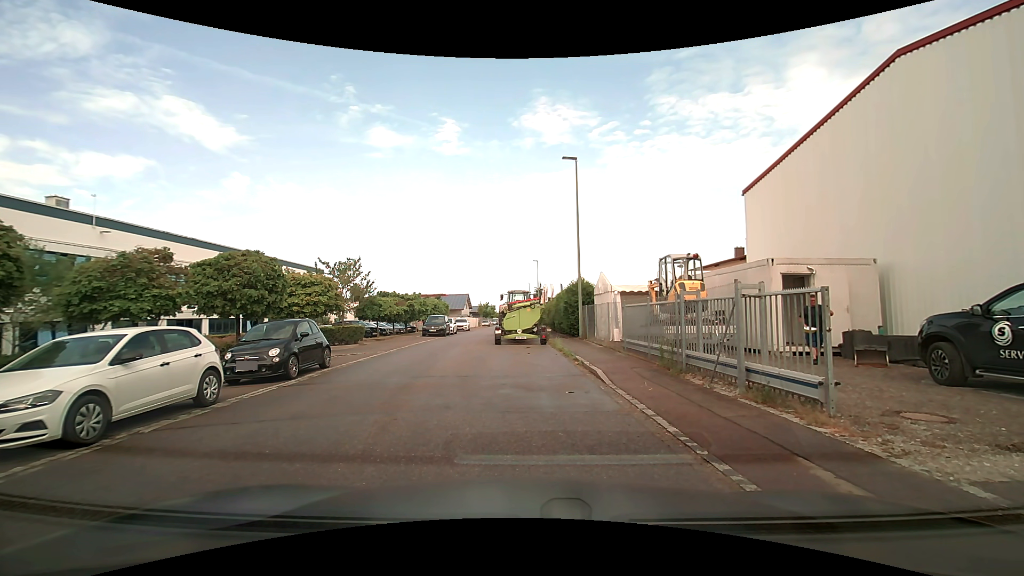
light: Day
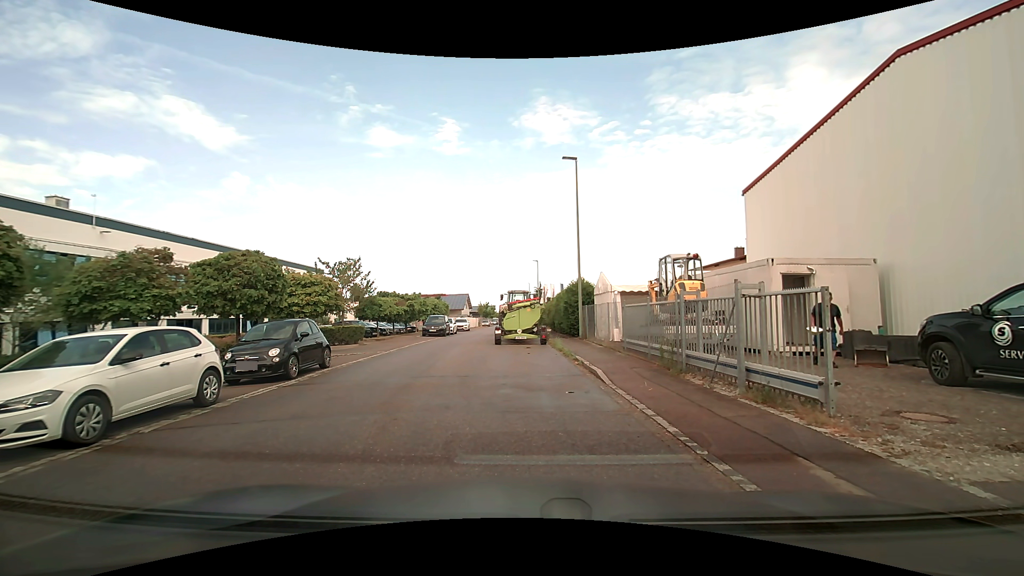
(0.0, 0.0) m; 0°
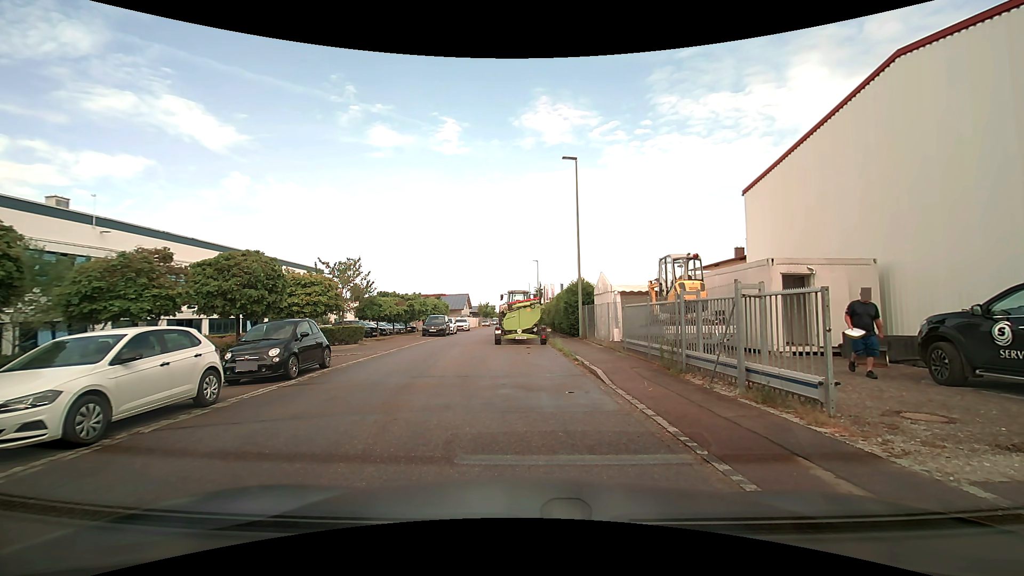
(0.0, 0.0) m; 0°
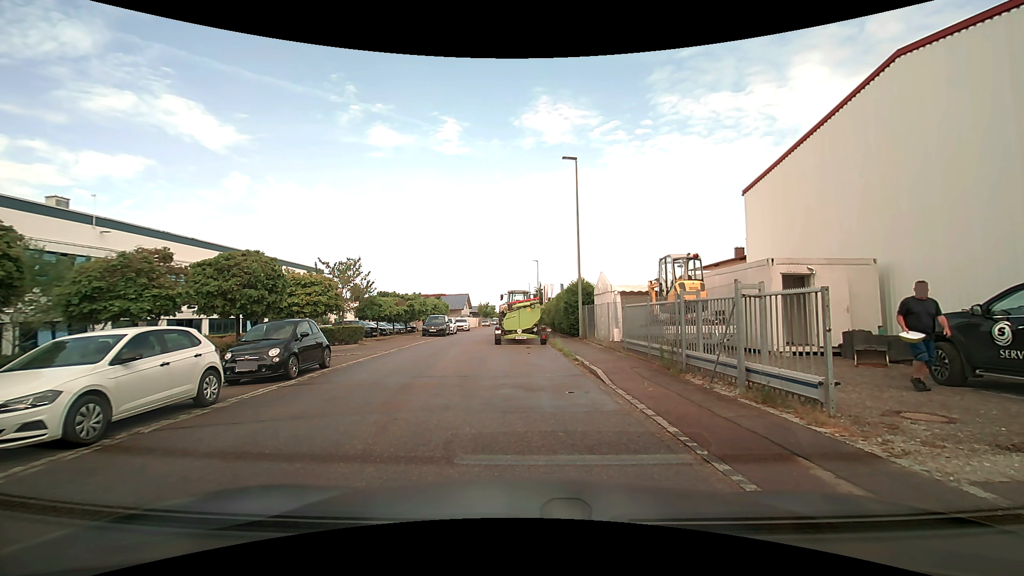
(0.0, 0.0) m; 0°
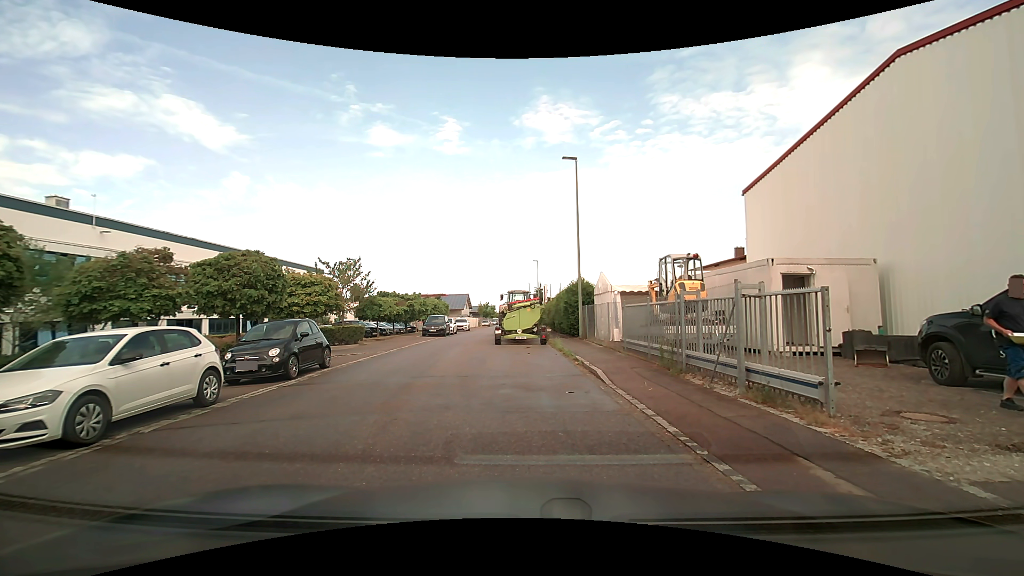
(0.0, 0.0) m; 0°
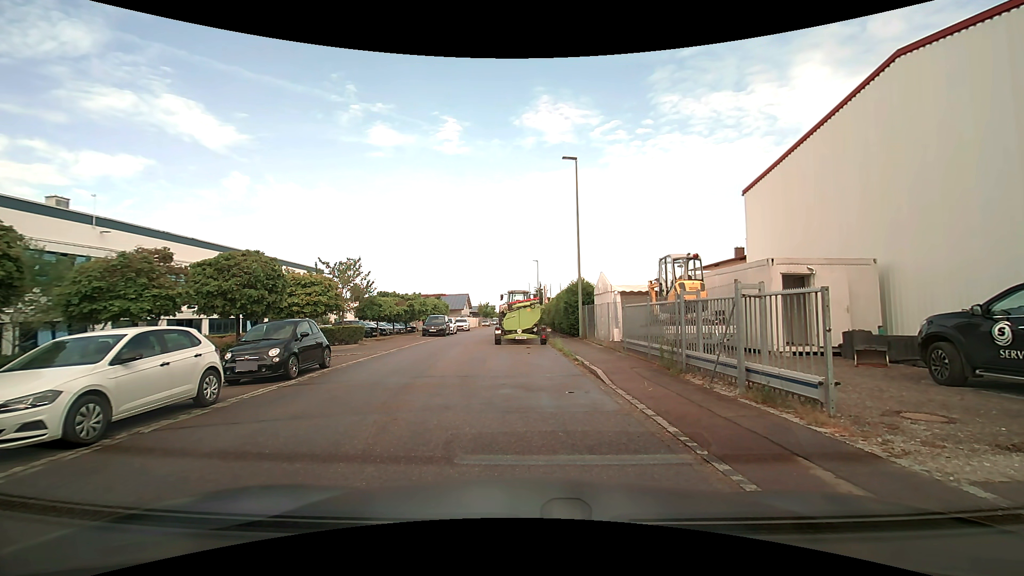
(0.0, 0.0) m; 0°
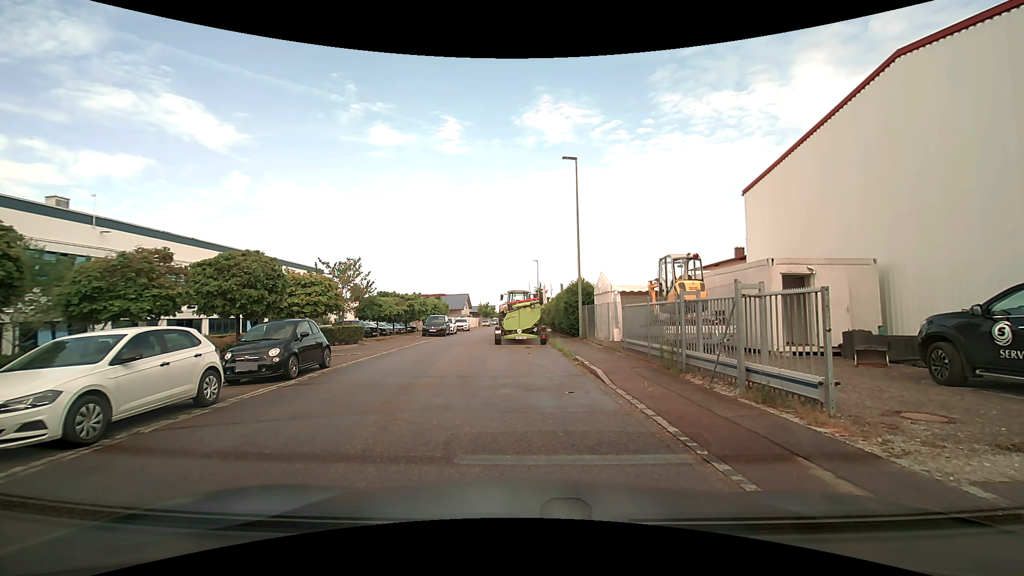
(0.0, 0.0) m; 0°
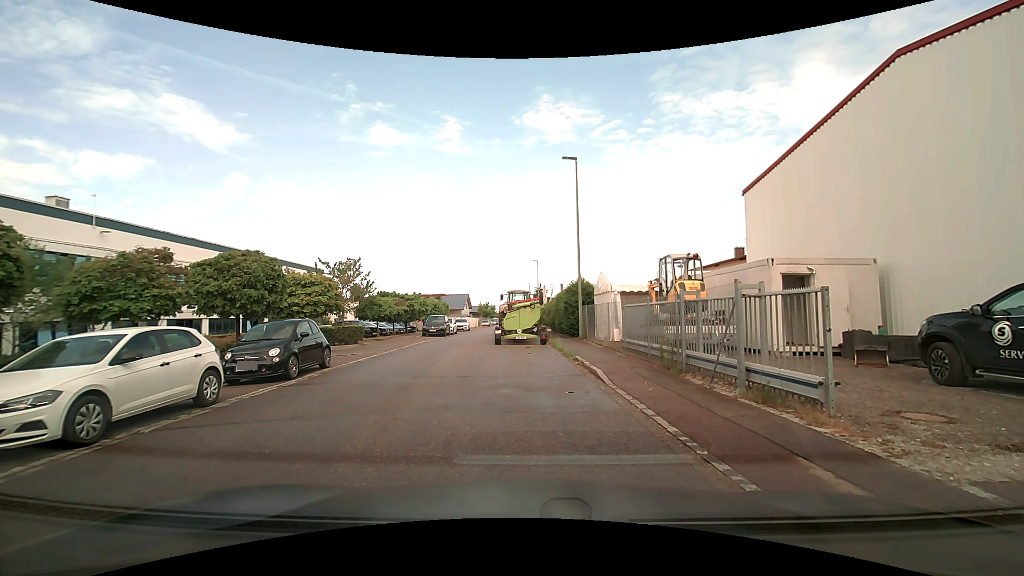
(0.0, 0.0) m; 0°
(-1, +10) (-3, +20) (-3, +30) (-3, +40) (-3, +50) (-3, +60) (-2, +70) (-2, +80) (-2, +90) (-2, +100) m
